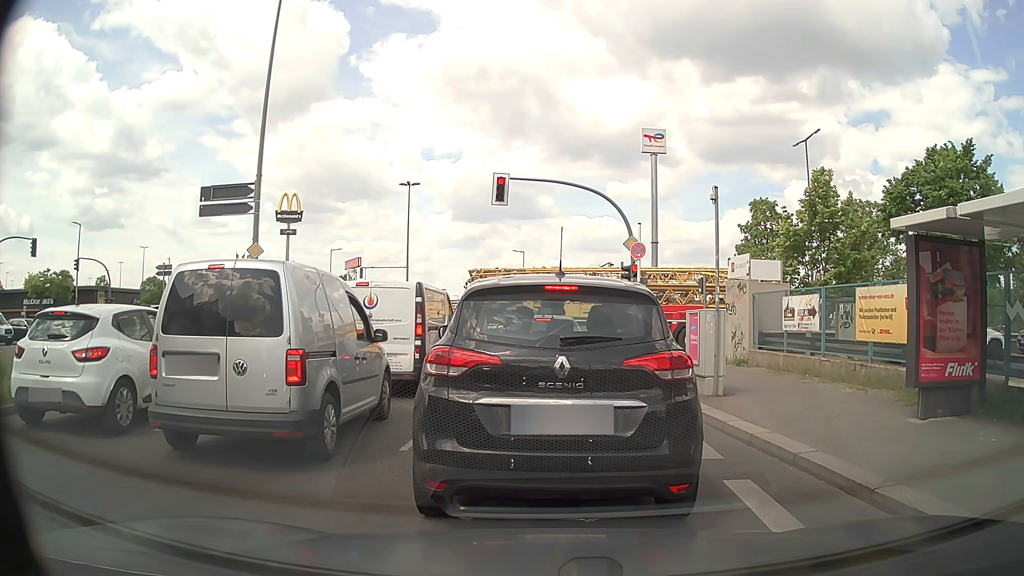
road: secondary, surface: asphalt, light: Day
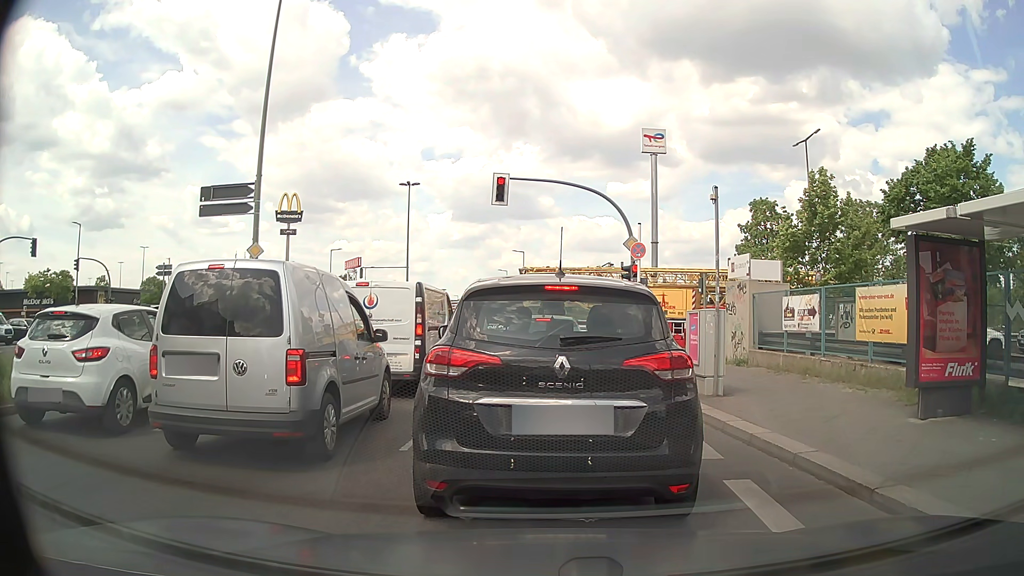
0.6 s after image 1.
(0.0, 0.0) m; 0°
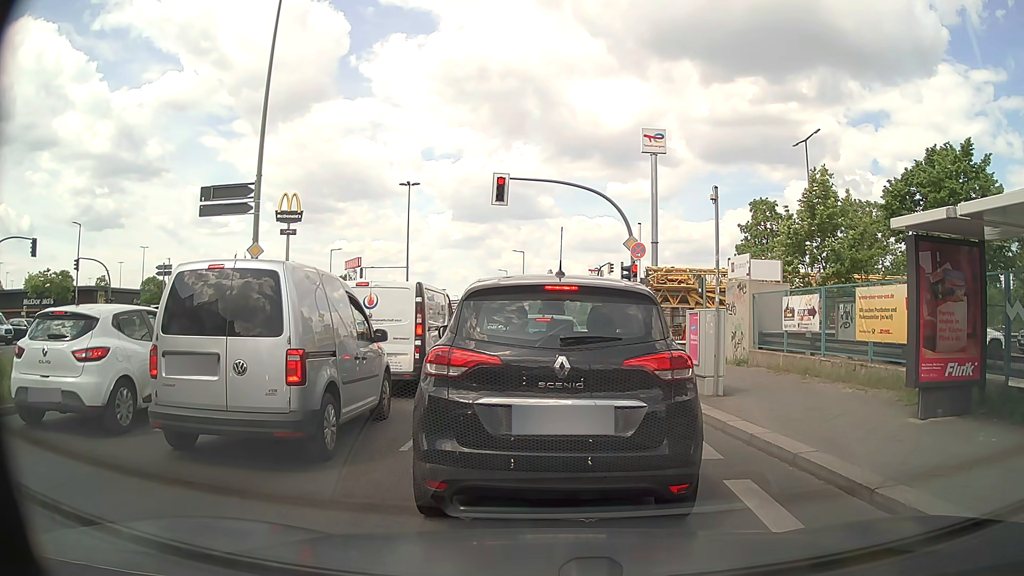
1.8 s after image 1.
(0.0, 0.0) m; 0°
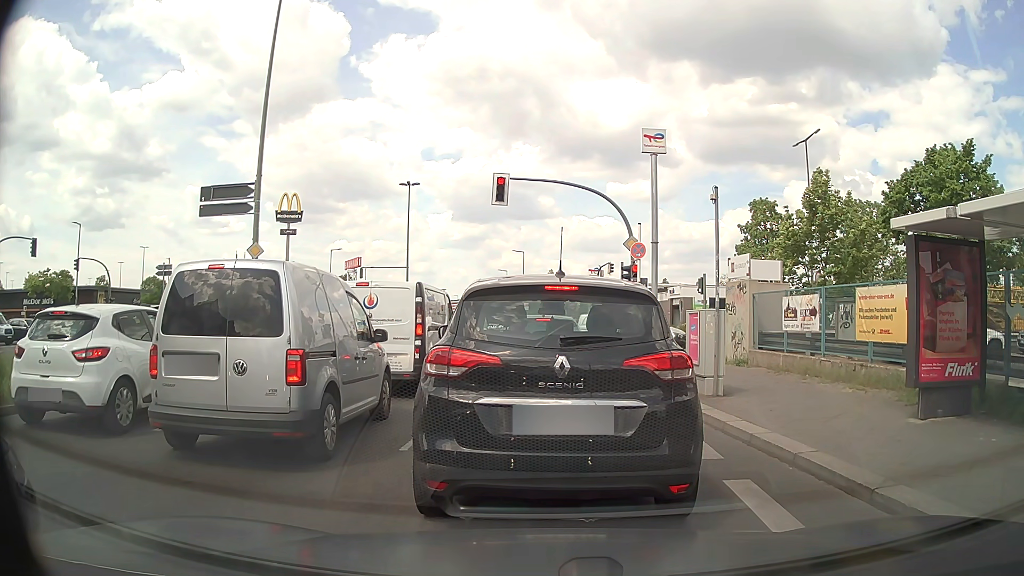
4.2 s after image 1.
(0.0, 0.0) m; 0°
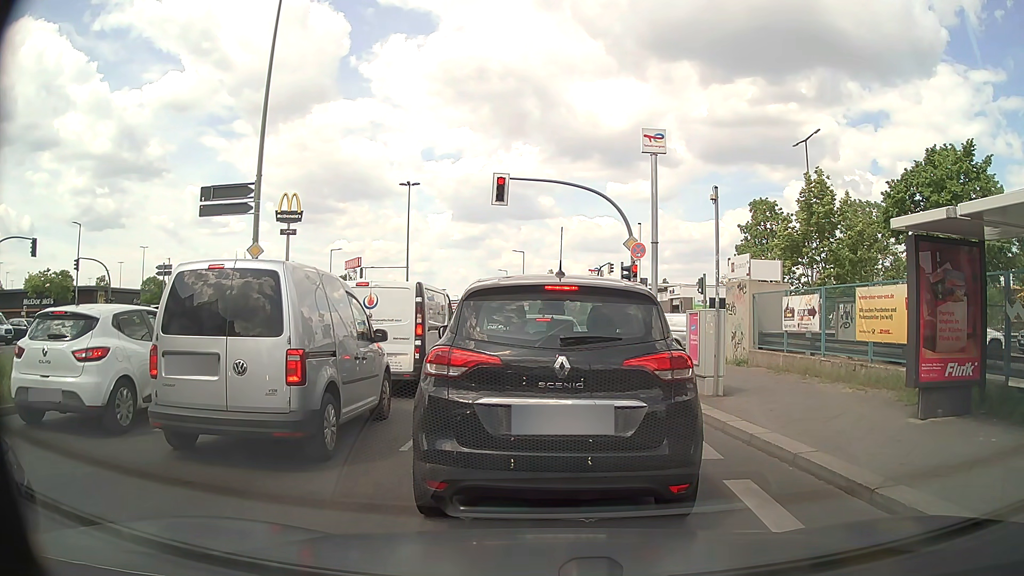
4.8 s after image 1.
(0.0, 0.0) m; 0°
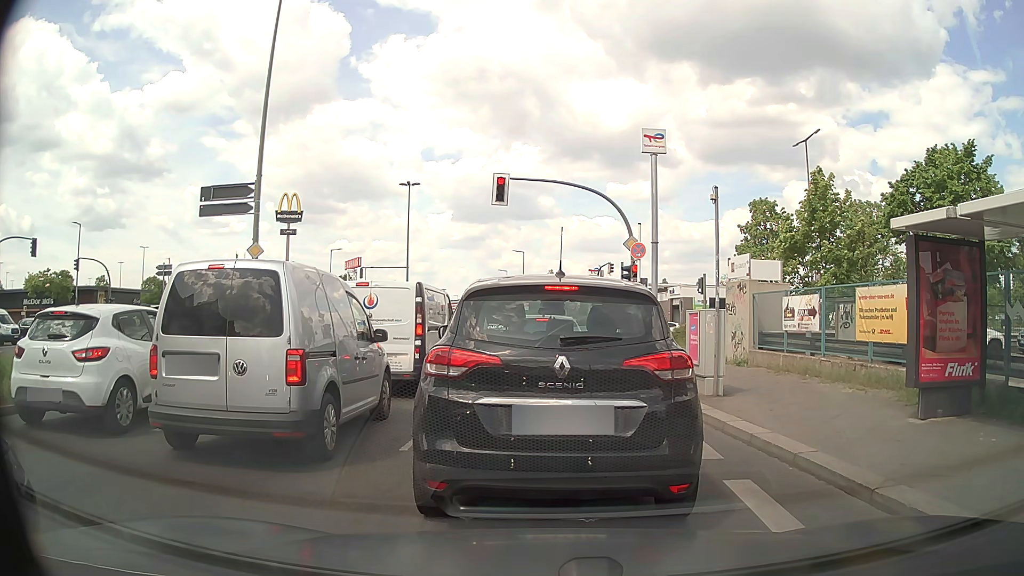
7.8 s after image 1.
(0.0, 0.0) m; 0°
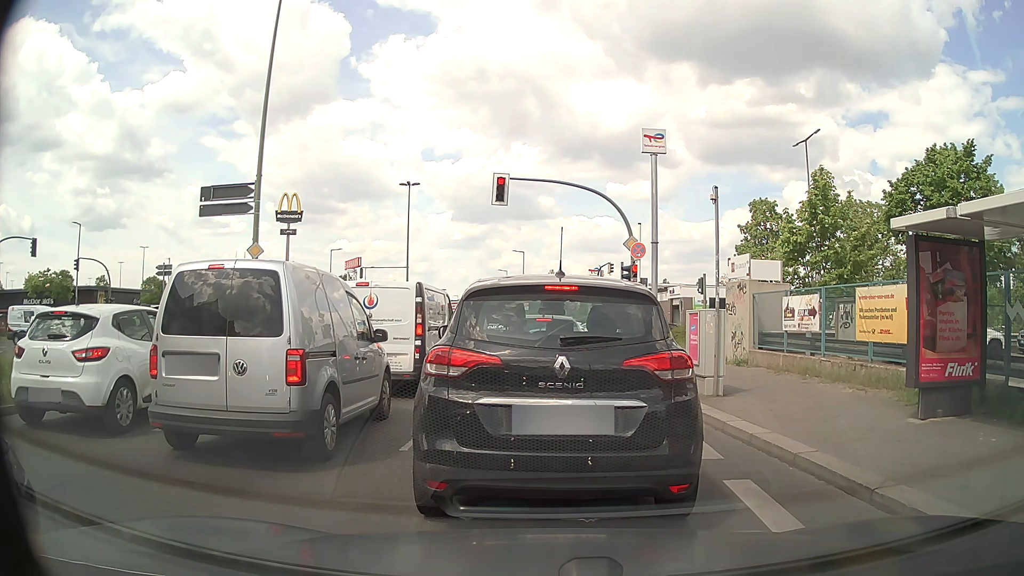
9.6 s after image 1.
(0.0, 0.0) m; 0°
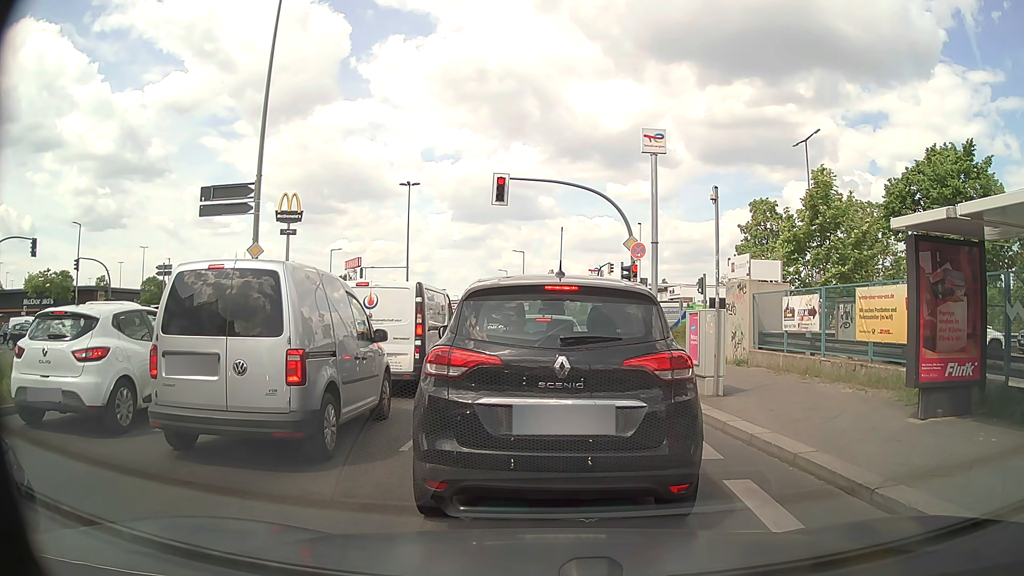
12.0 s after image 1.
(0.0, 0.0) m; 0°
